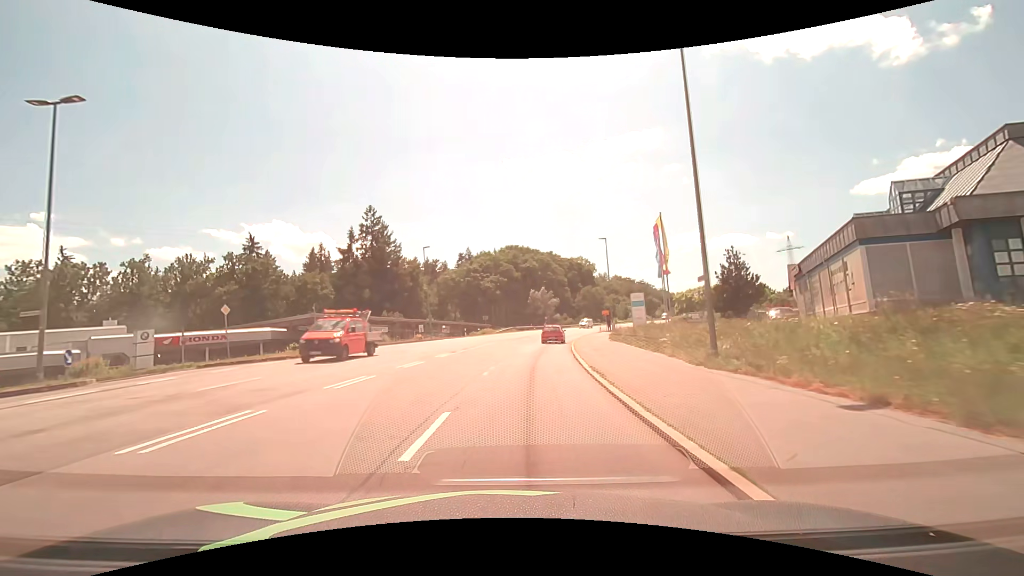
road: secondary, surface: asphalt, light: Day
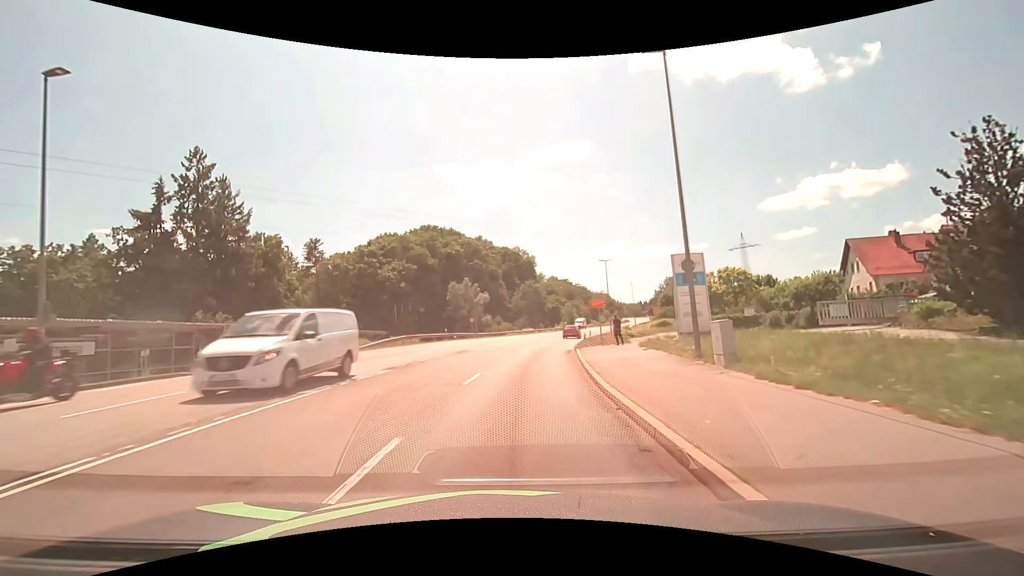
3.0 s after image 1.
(+2.9, +37.9) m; +8°
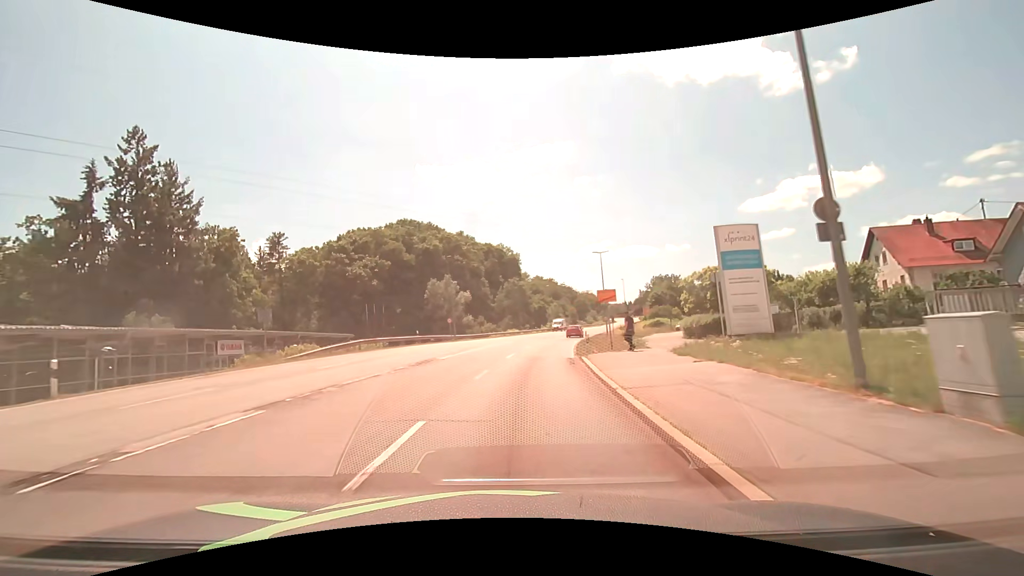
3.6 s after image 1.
(+0.1, +7.6) m; +2°
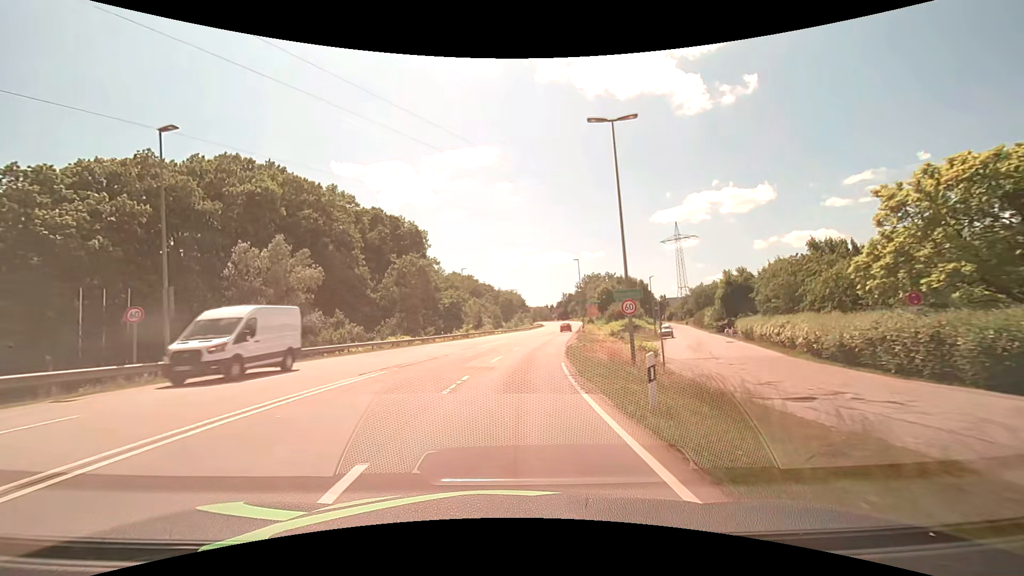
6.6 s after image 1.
(+3.2, +37.8) m; +9°
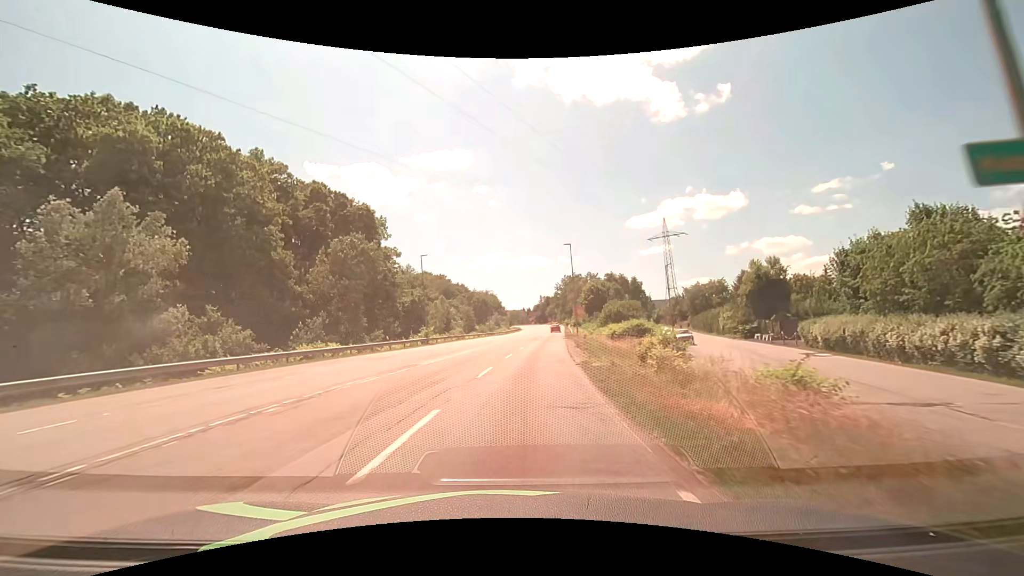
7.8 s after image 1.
(+0.4, +15.6) m; +3°
(0, +10) (+1, +20) (+2, +30) (+3, +40) (+4, +50) (+5, +60) (+6, +70) (+7, +80) (+8, +90) (+9, +100) m
